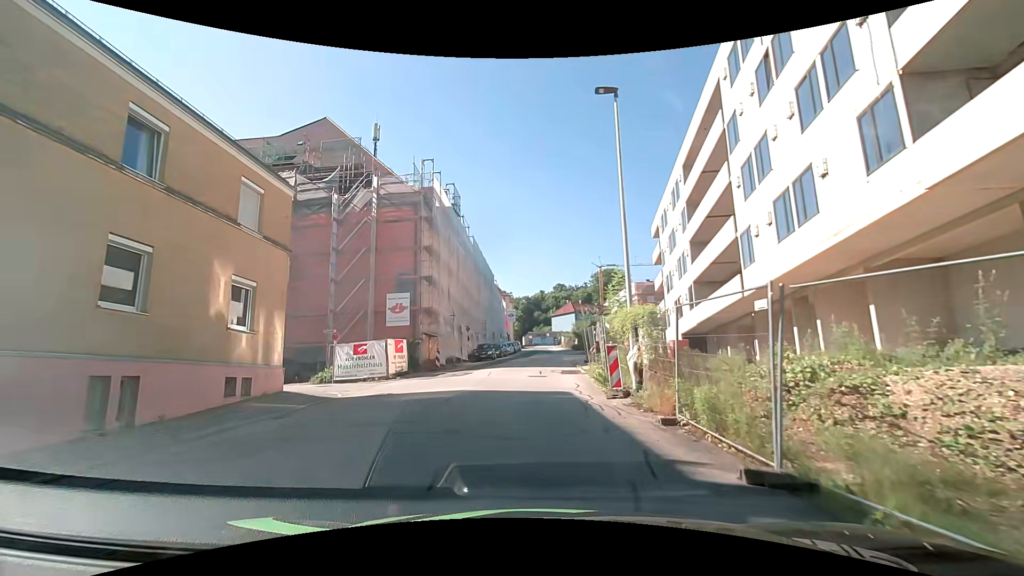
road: residential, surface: asphalt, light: Day
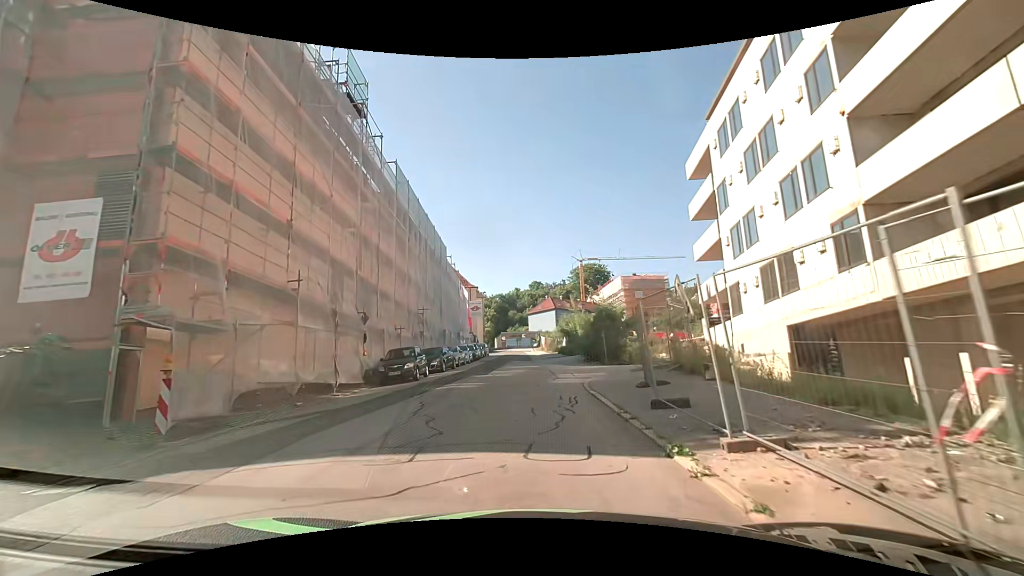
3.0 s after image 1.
(+0.3, +21.5) m; +3°
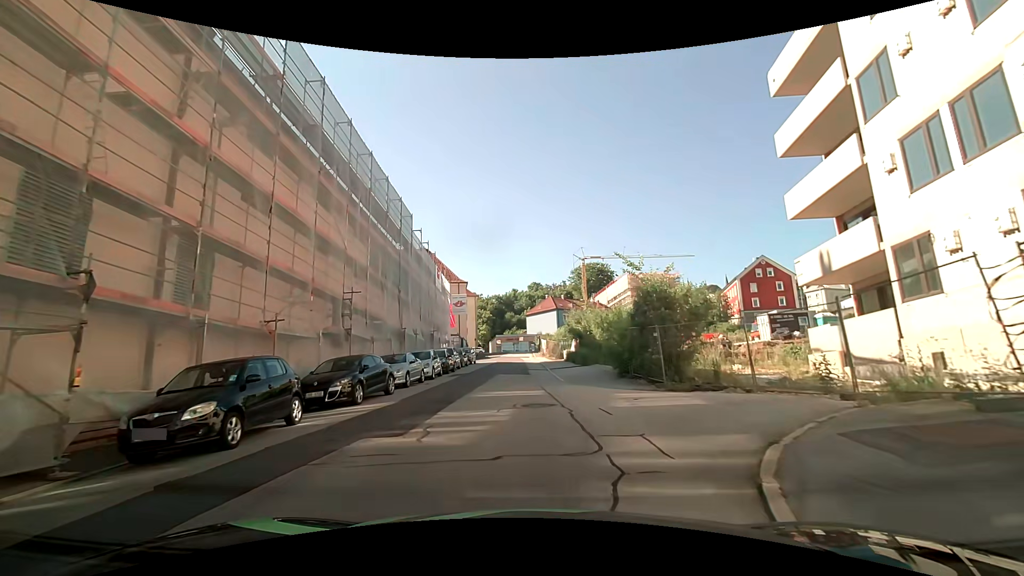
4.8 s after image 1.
(0.0, +13.2) m; 0°
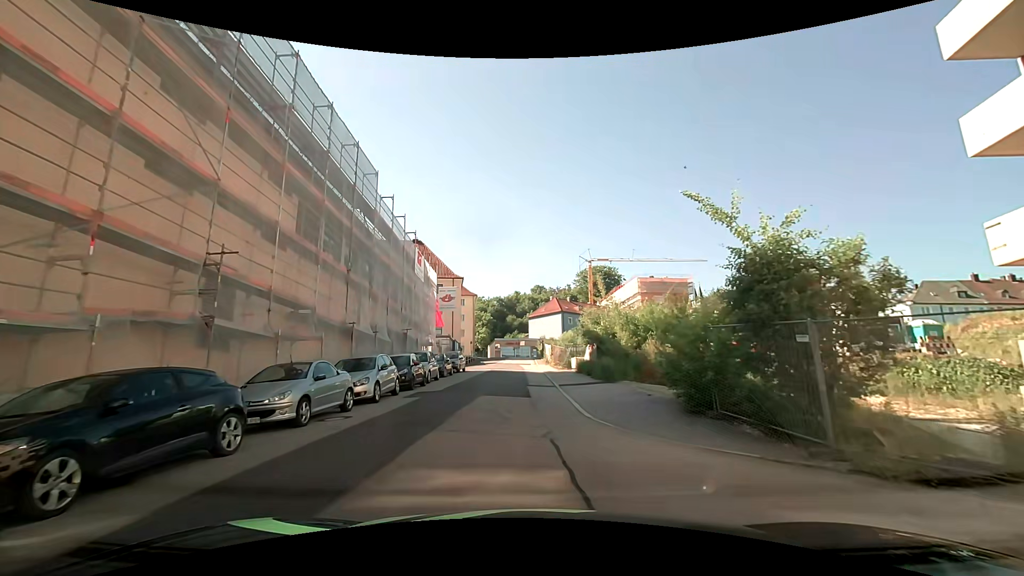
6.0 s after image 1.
(0.0, +9.0) m; -1°
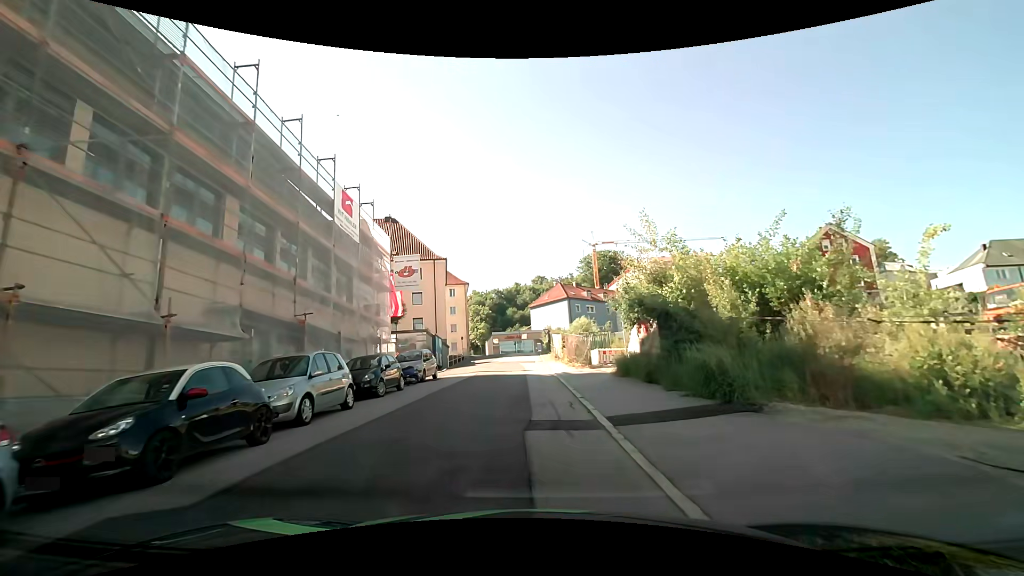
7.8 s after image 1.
(+0.2, +13.7) m; 0°
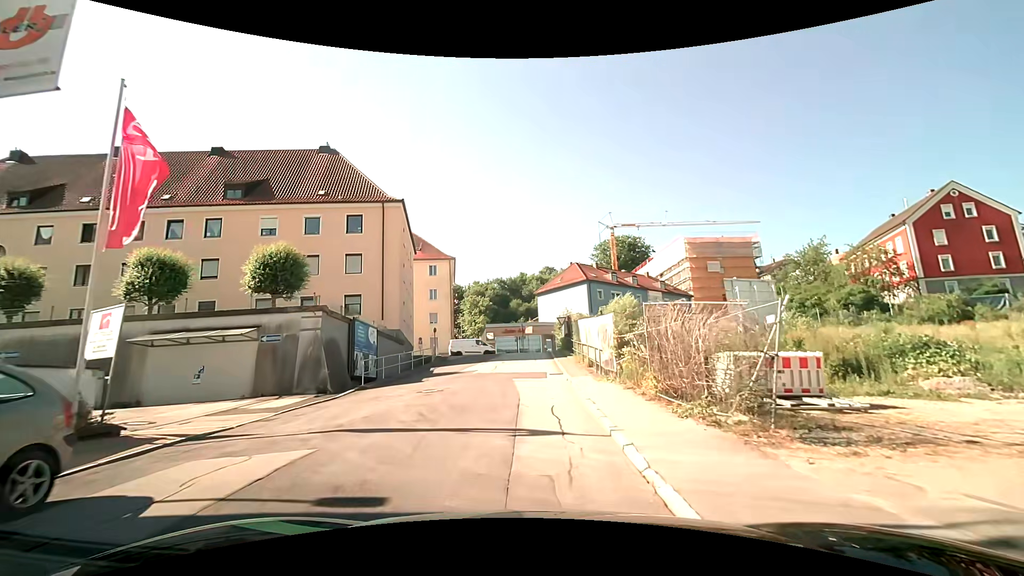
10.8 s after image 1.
(-0.1, +22.0) m; -1°
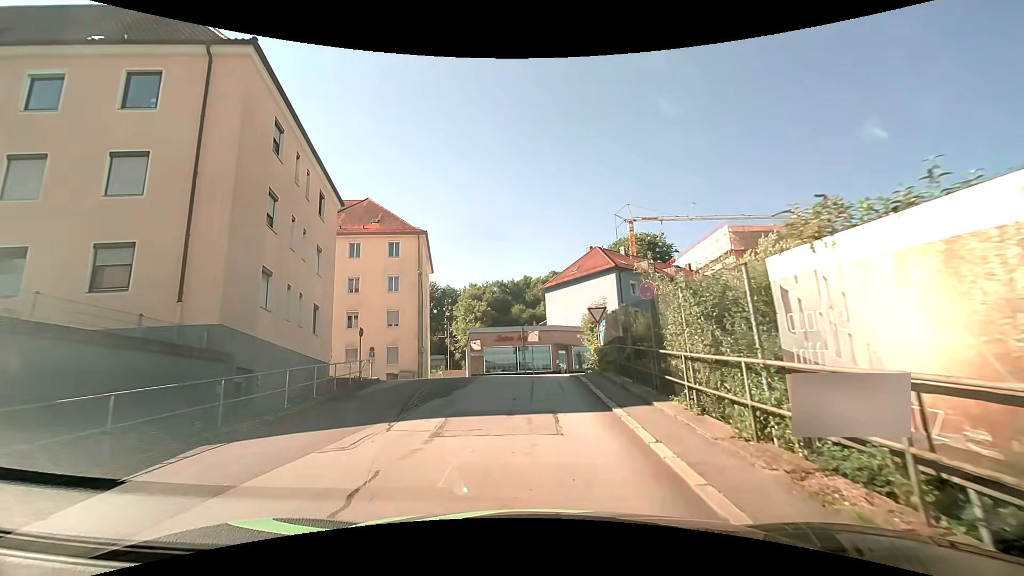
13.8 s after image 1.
(-0.3, +20.0) m; -1°
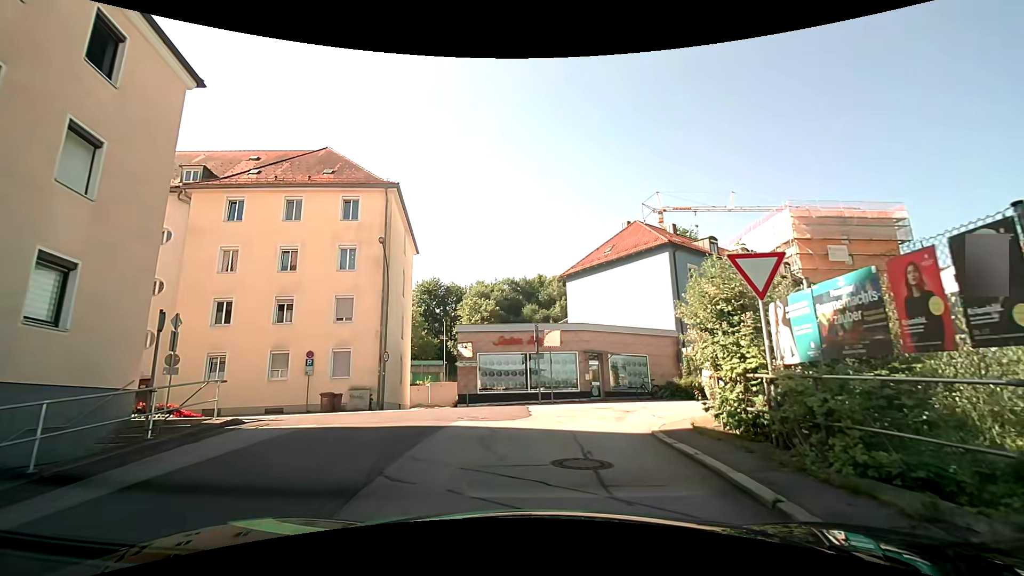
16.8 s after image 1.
(-0.3, +13.8) m; -2°
(0, +10) (-1, +20) (-10, +23) (-20, +22) (-30, +21) (-39, +20) (-49, +18) (-59, +17) (-69, +16) (-79, +15) m
